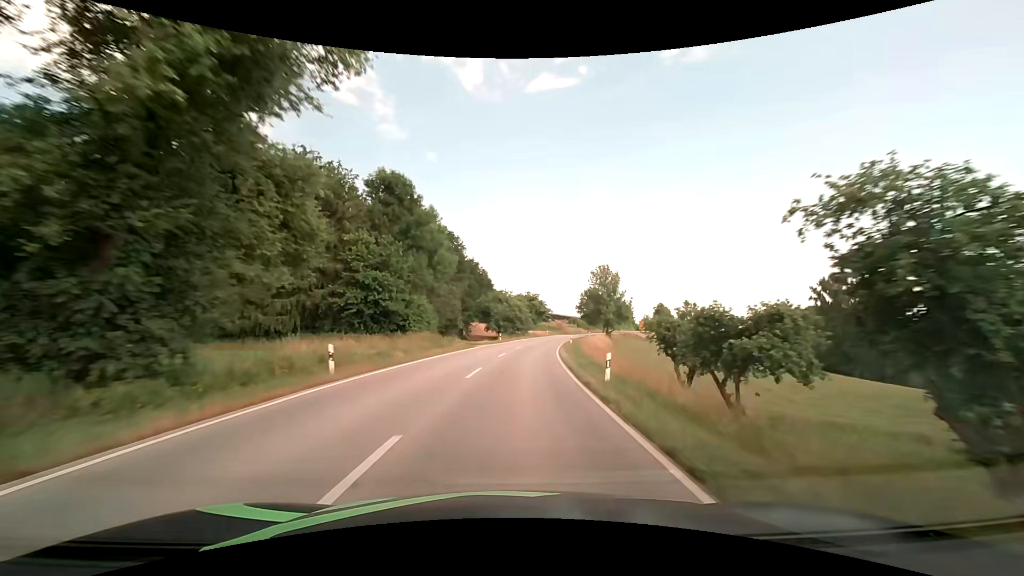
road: secondary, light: Day
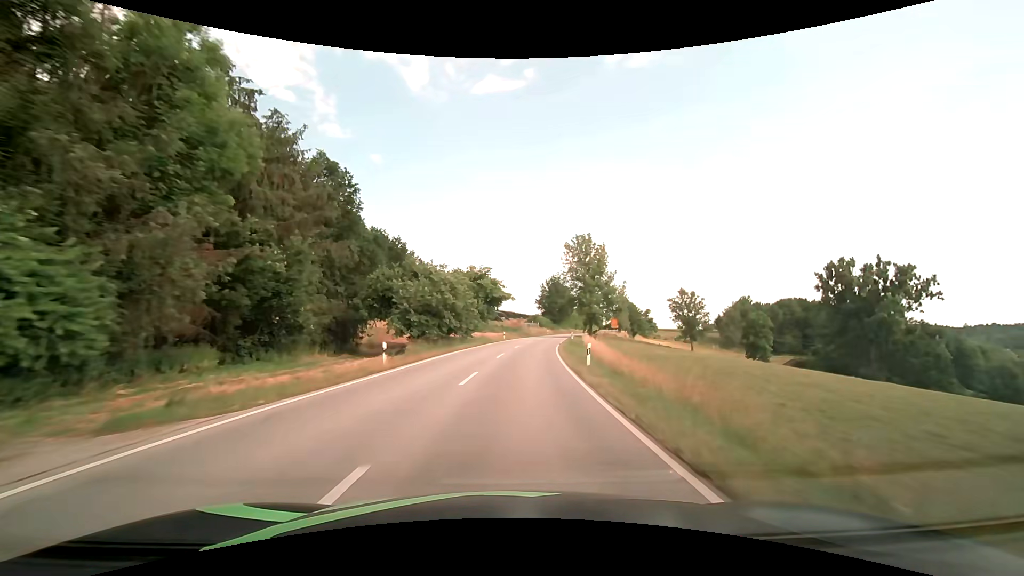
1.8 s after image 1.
(+2.1, +37.4) m; +6°
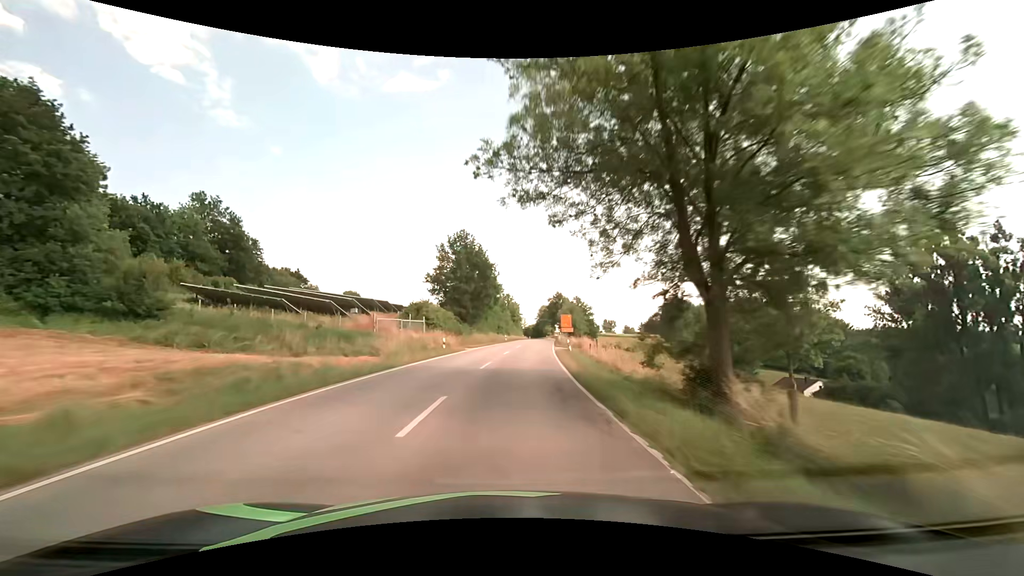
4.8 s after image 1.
(+5.9, +66.3) m; +10°
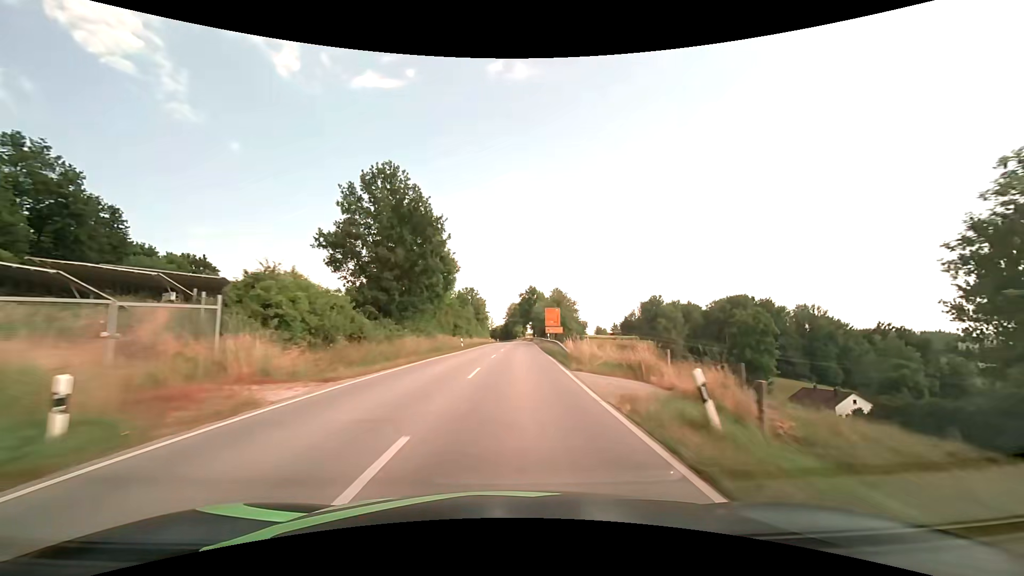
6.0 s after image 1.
(+1.0, +27.9) m; +4°
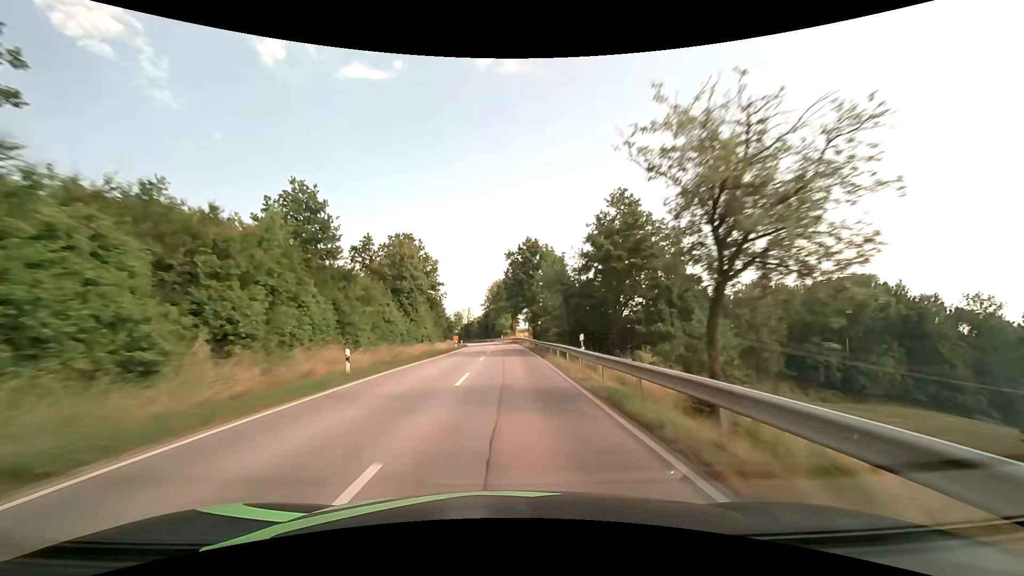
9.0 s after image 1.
(+2.3, +73.7) m; +2°
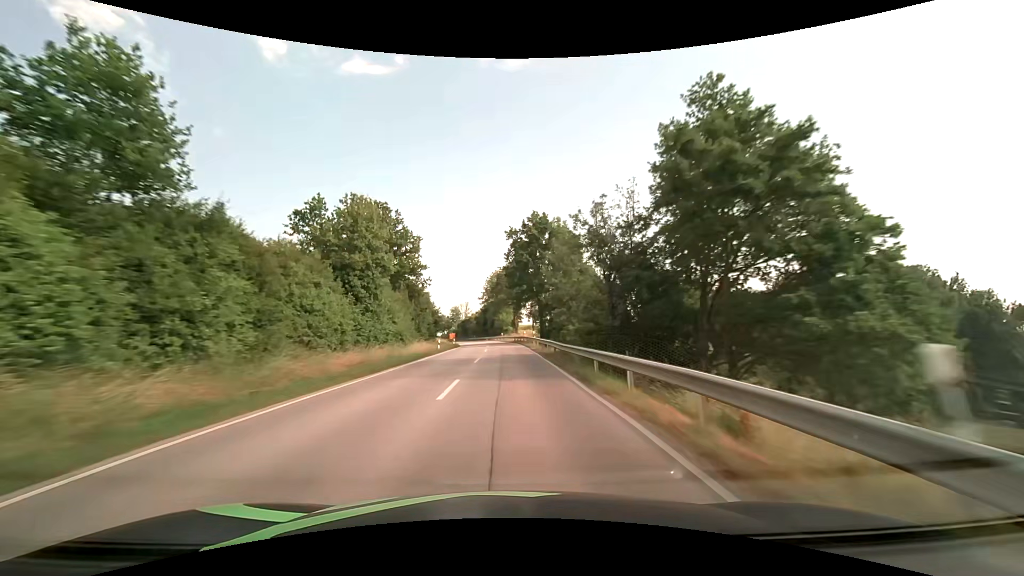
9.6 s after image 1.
(0.0, +15.3) m; 0°
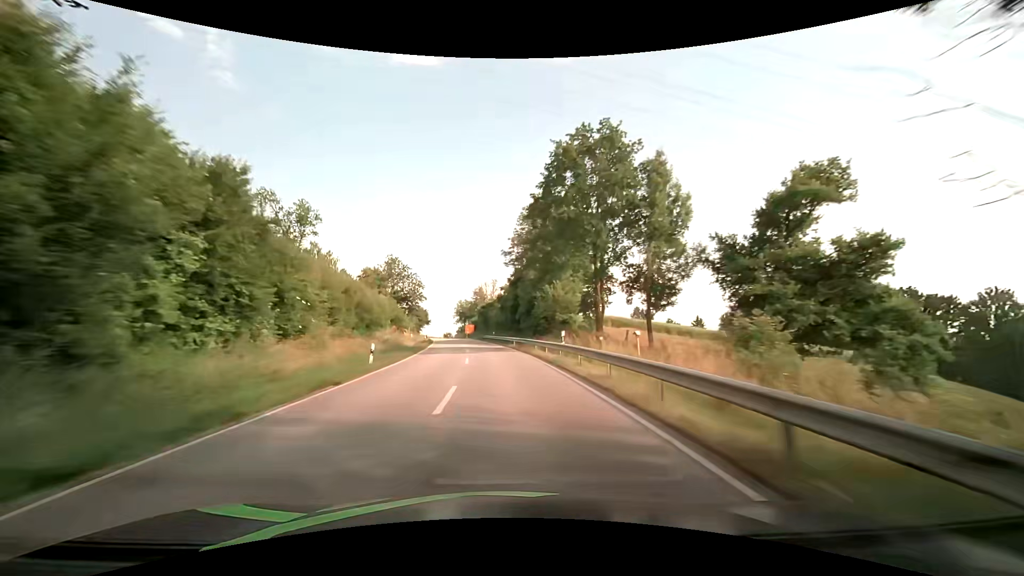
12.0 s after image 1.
(-1.2, +61.9) m; -4°
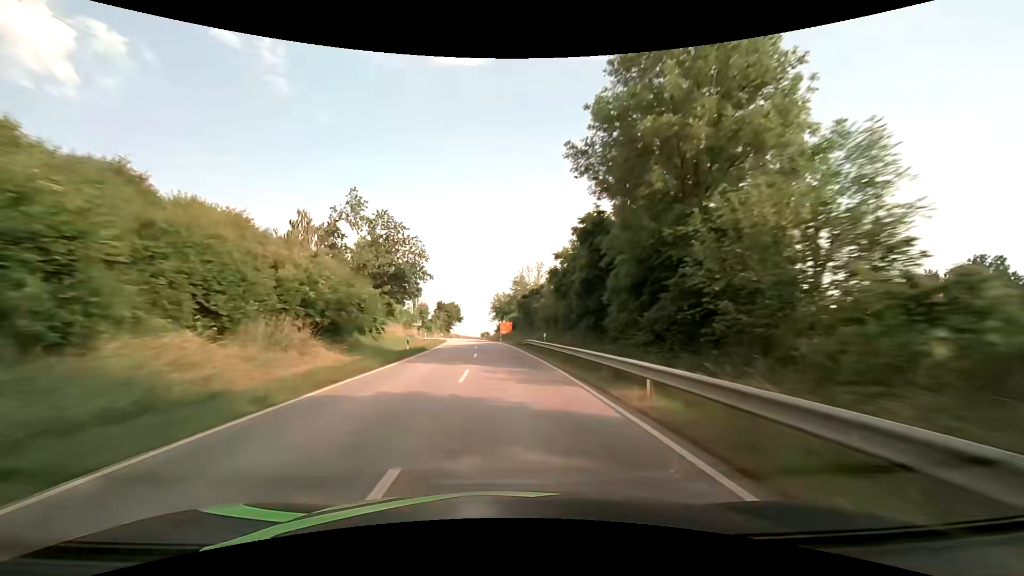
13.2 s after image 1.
(-1.5, +31.5) m; -5°
(0, +10) (0, +20) (-1, +30) (-1, +40) (-2, +50) (-3, +60) (-4, +70) (-5, +80) (-6, +90) (-6, +100) m
